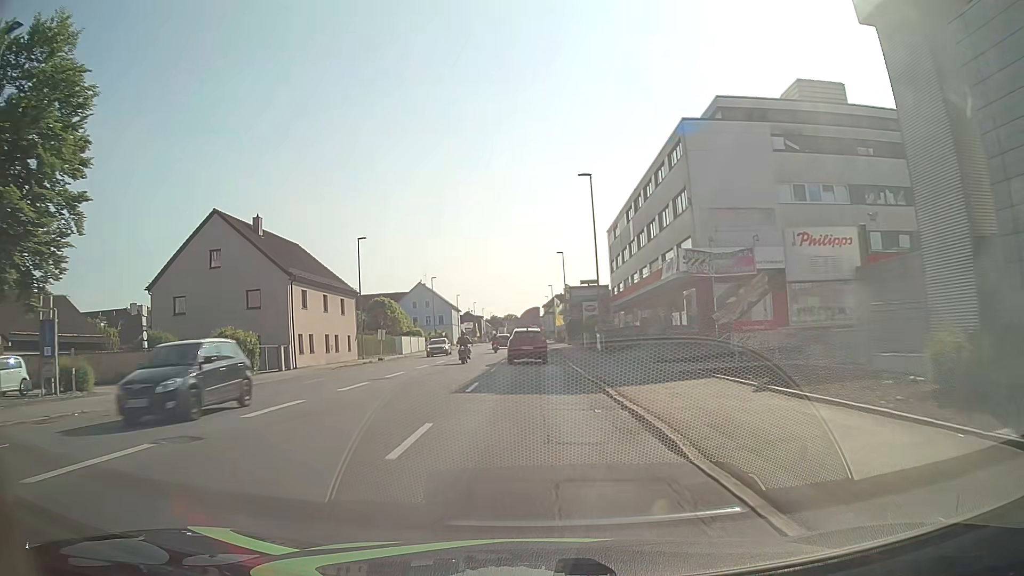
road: tertiary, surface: asphalt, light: Day
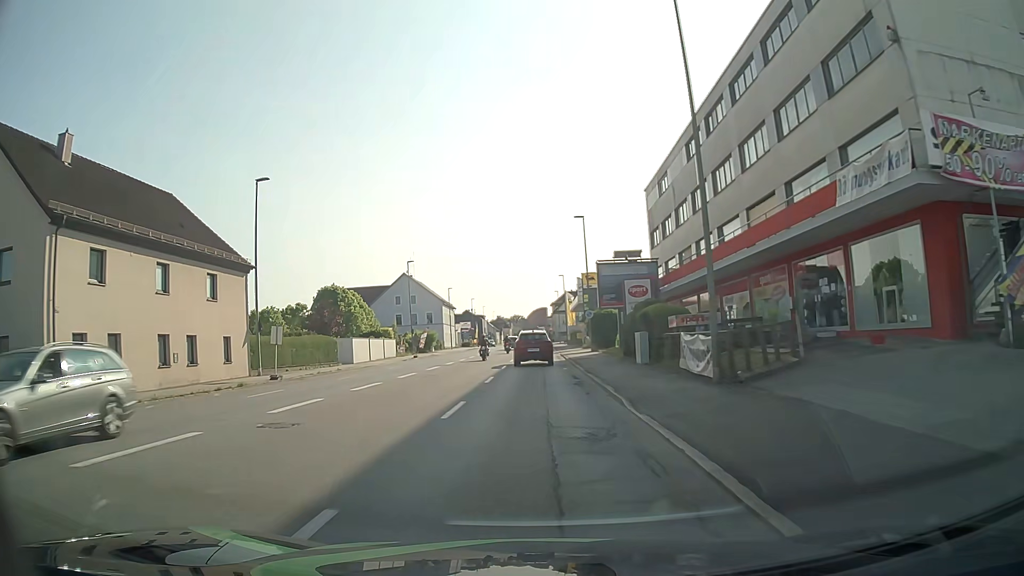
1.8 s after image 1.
(-0.1, +23.2) m; -1°
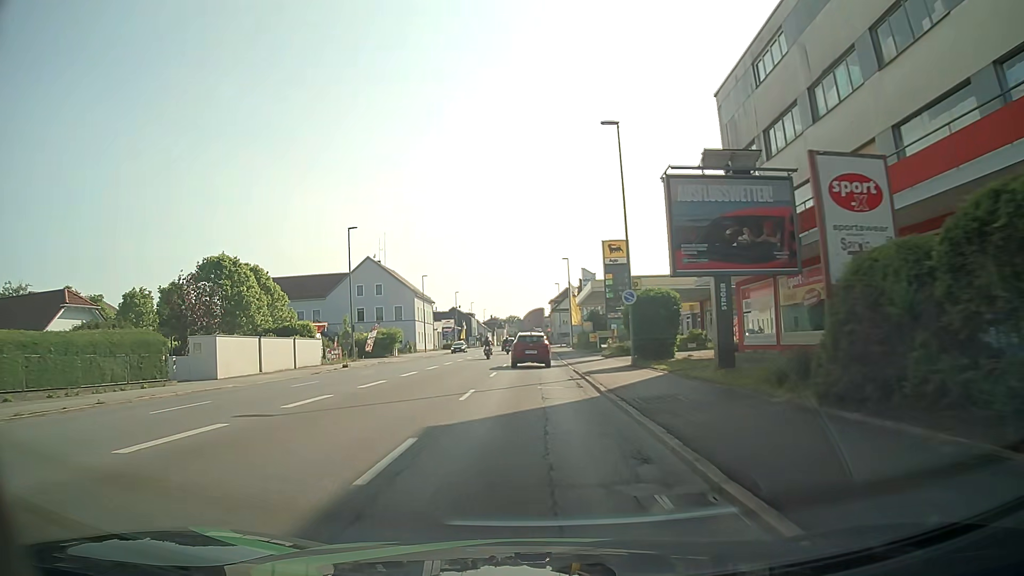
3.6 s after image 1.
(+0.1, +23.2) m; 0°
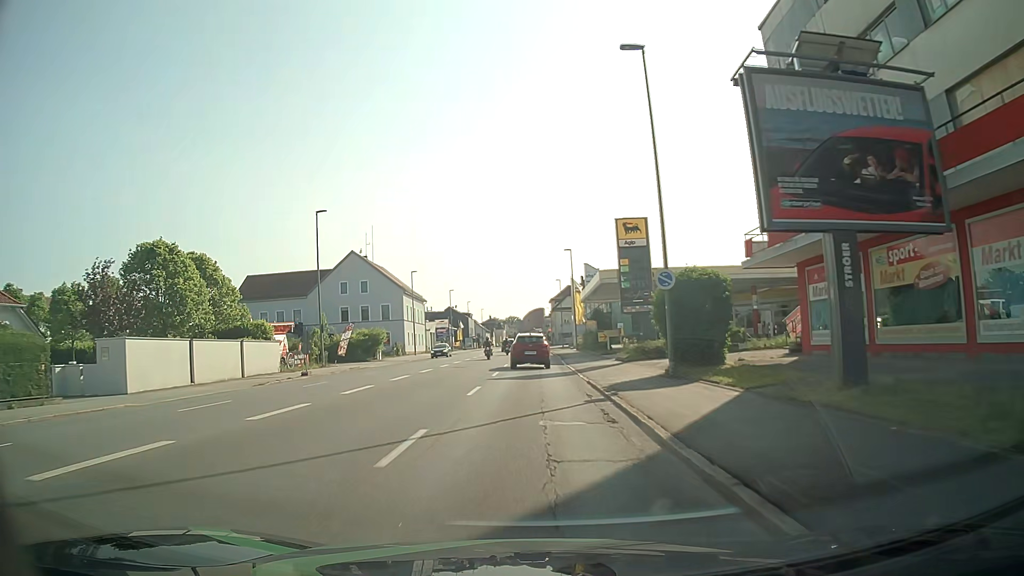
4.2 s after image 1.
(+0.1, +7.8) m; +1°
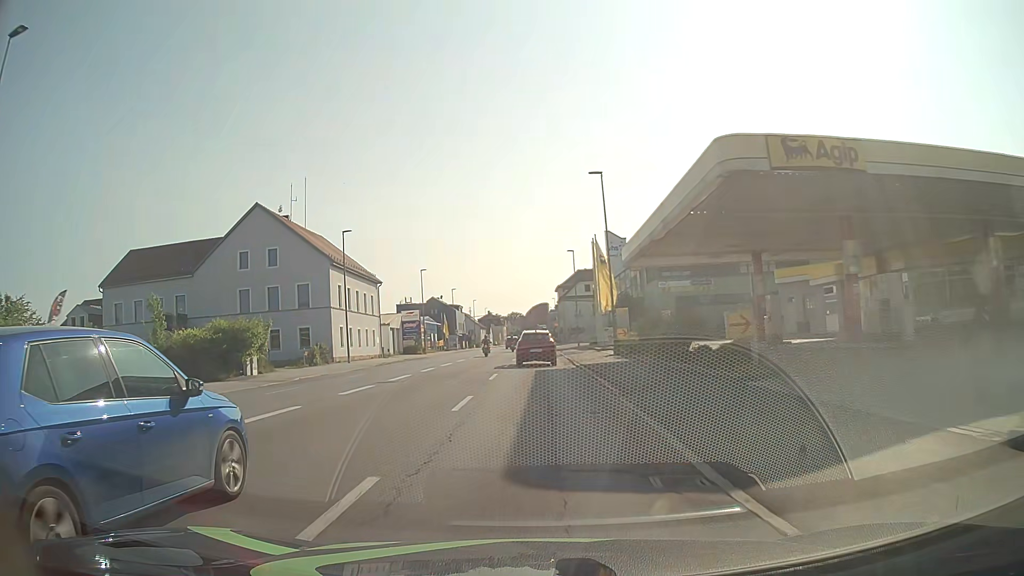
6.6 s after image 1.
(-0.1, +31.0) m; 0°
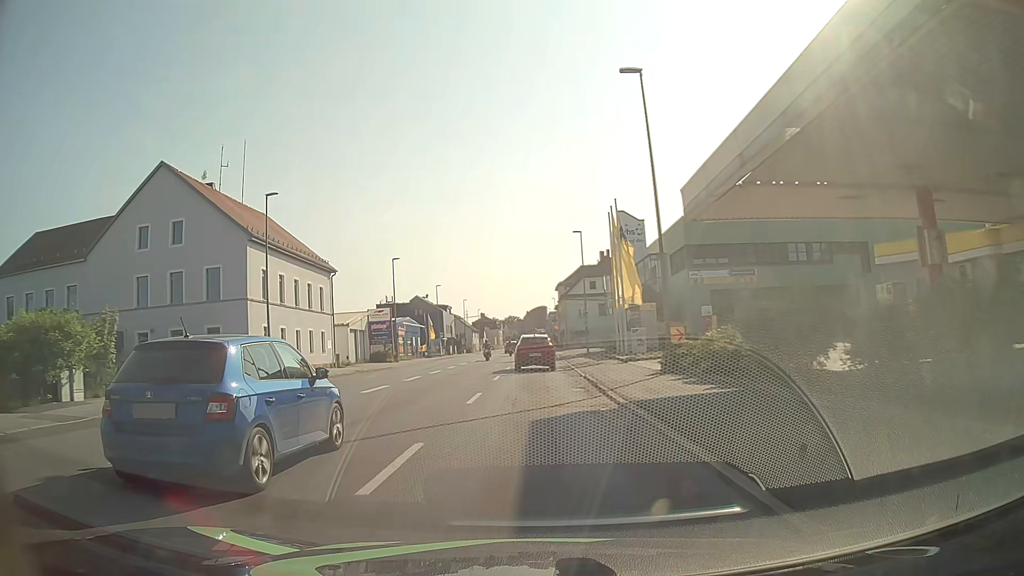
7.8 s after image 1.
(0.0, +15.6) m; 0°
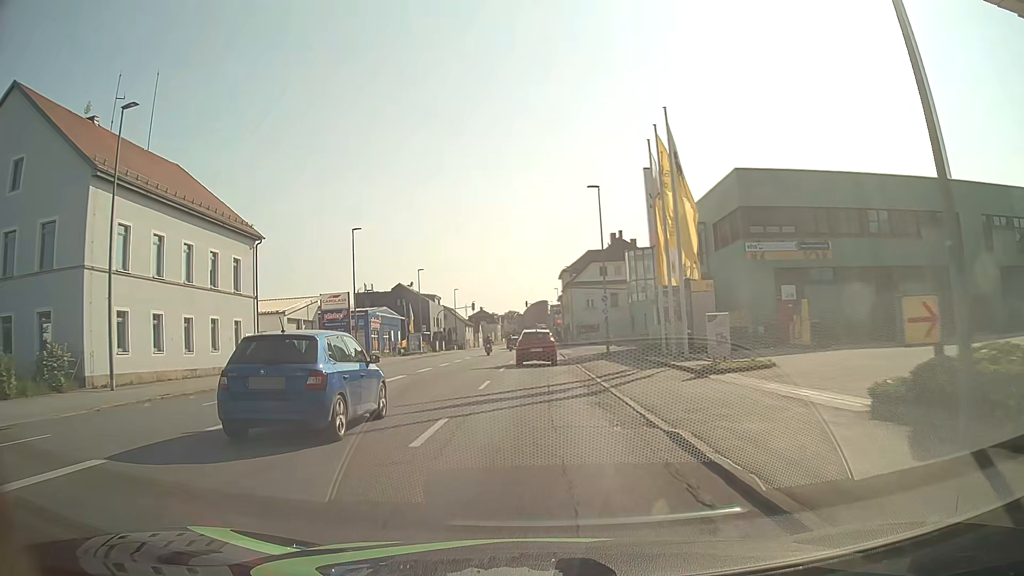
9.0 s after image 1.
(+0.1, +15.5) m; 0°
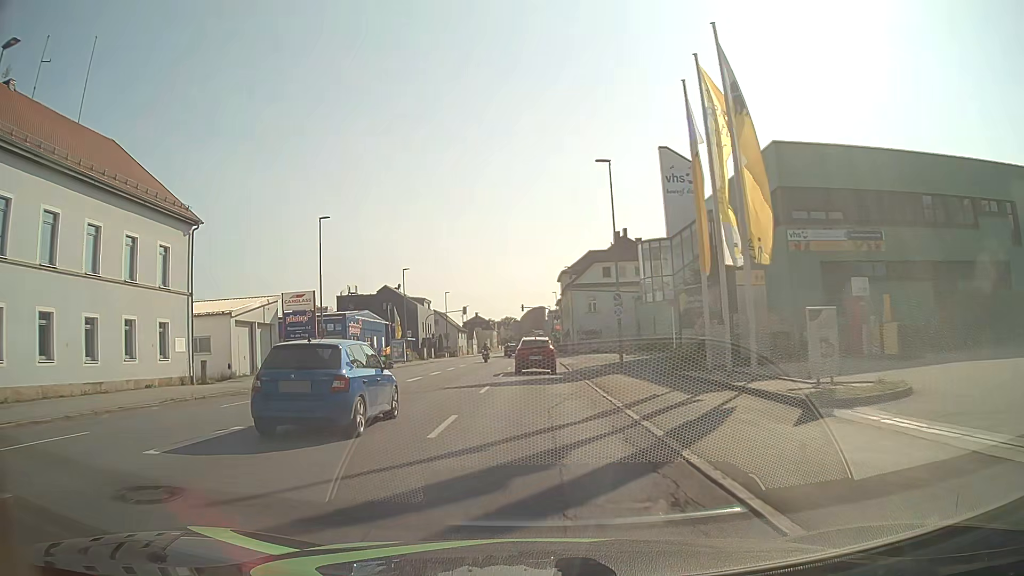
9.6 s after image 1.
(0.0, +7.8) m; 0°
(0, +10) (0, +20) (0, +30) (0, +40) (0, +50) (0, +60) (-1, +70) (-1, +80) (-1, +90) (-1, +100) m
